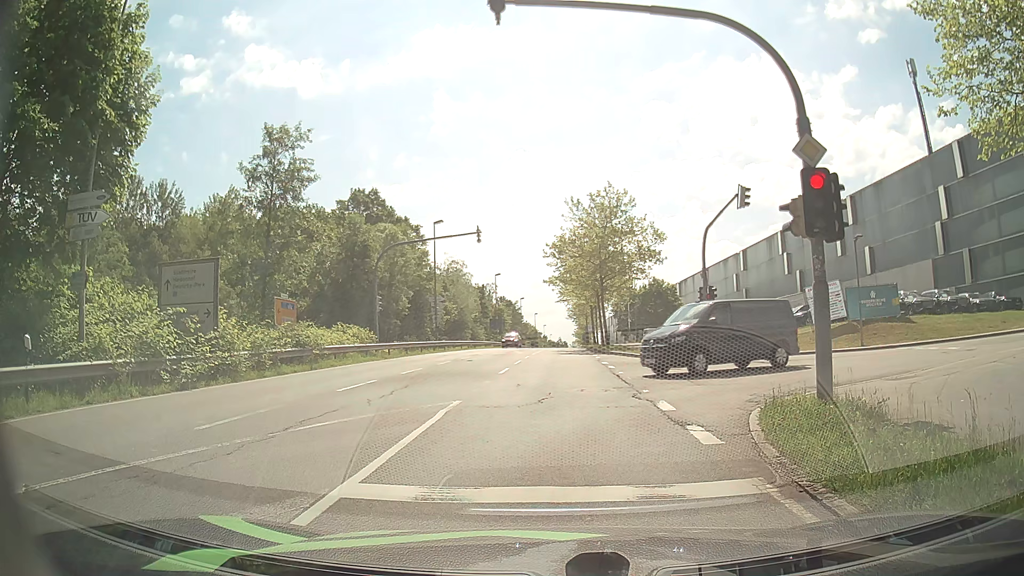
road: secondary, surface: asphalt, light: Day
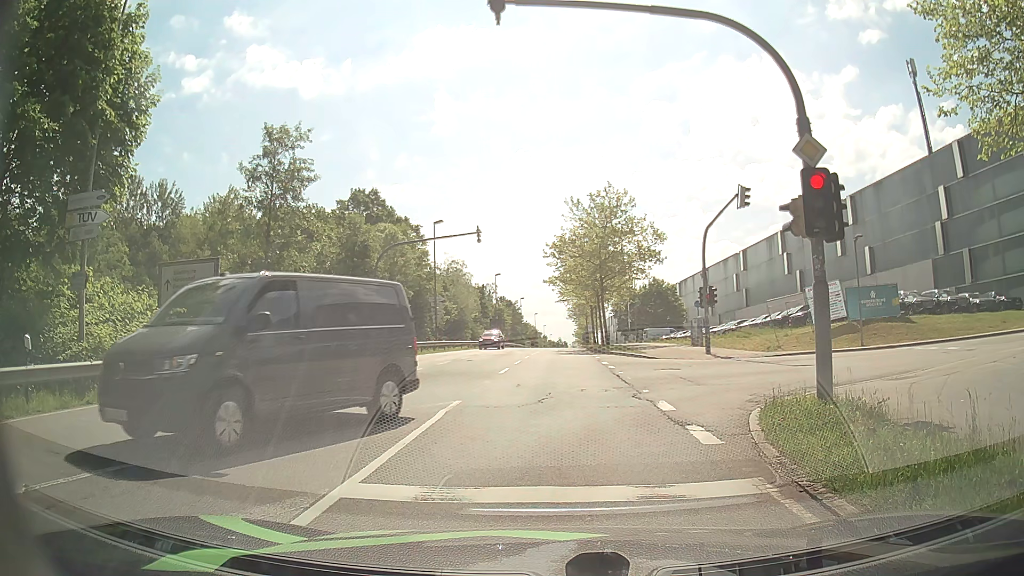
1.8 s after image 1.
(0.0, 0.0) m; 0°
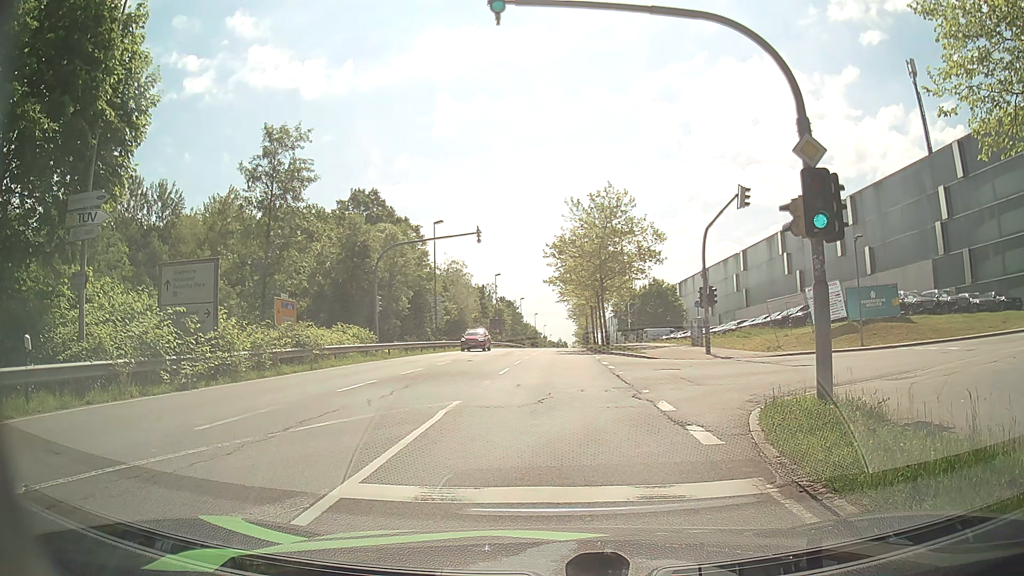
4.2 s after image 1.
(0.0, 0.0) m; 0°
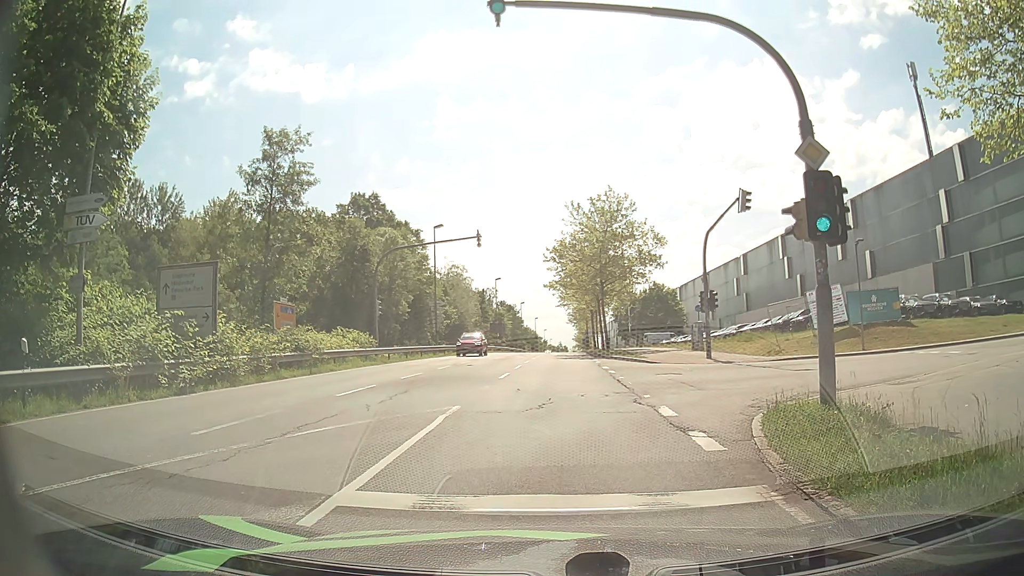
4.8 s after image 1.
(0.0, +0.1) m; 0°
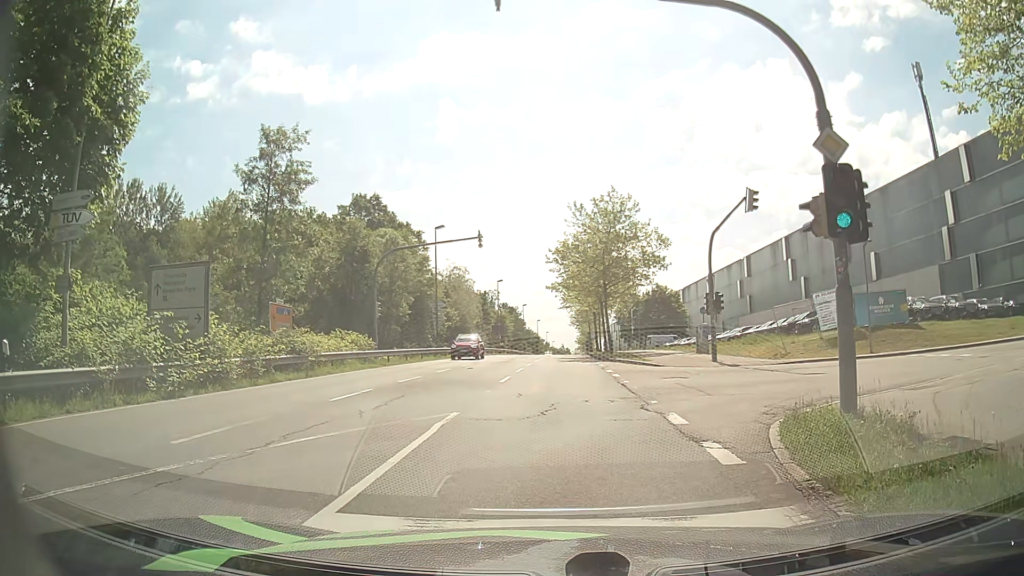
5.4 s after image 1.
(0.0, +0.7) m; +1°
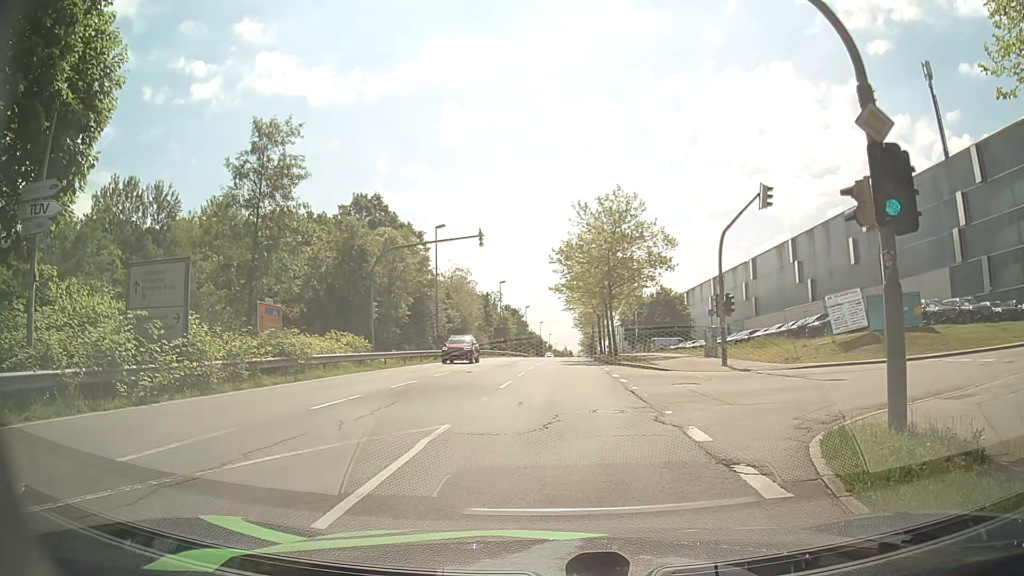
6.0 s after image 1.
(0.0, +1.4) m; +2°
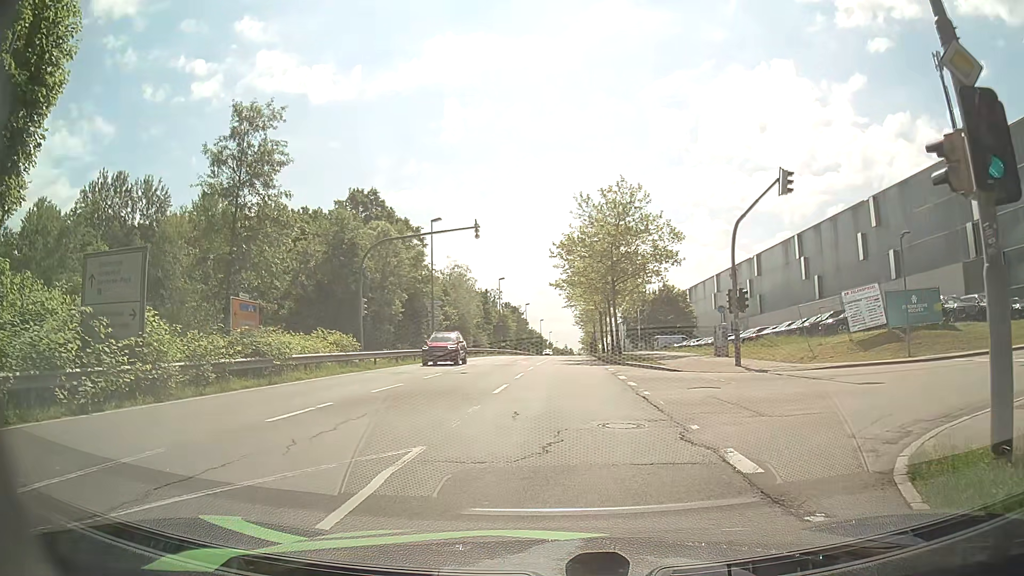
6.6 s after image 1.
(0.0, +2.2) m; -1°
